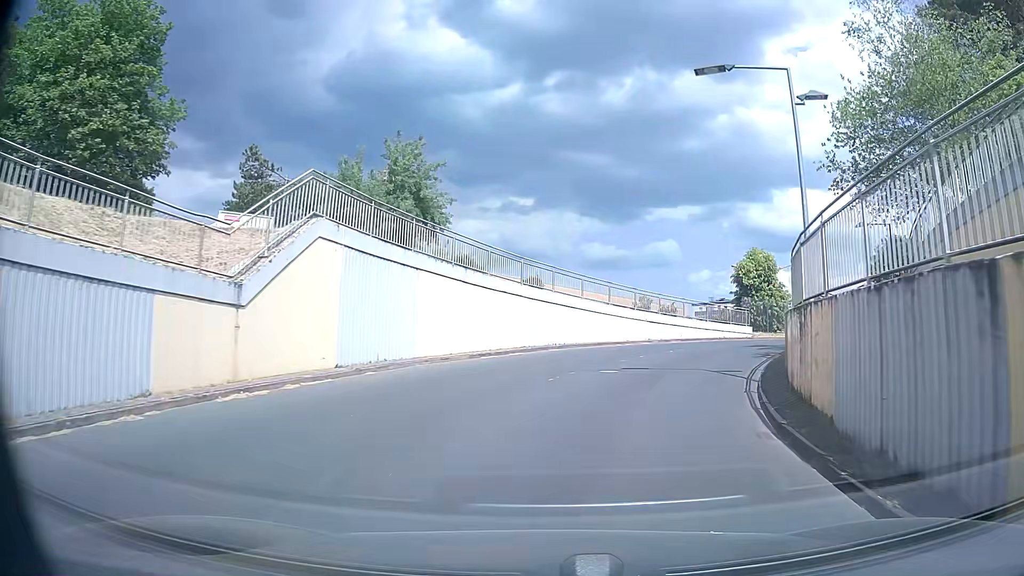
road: residential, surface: asphalt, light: Day
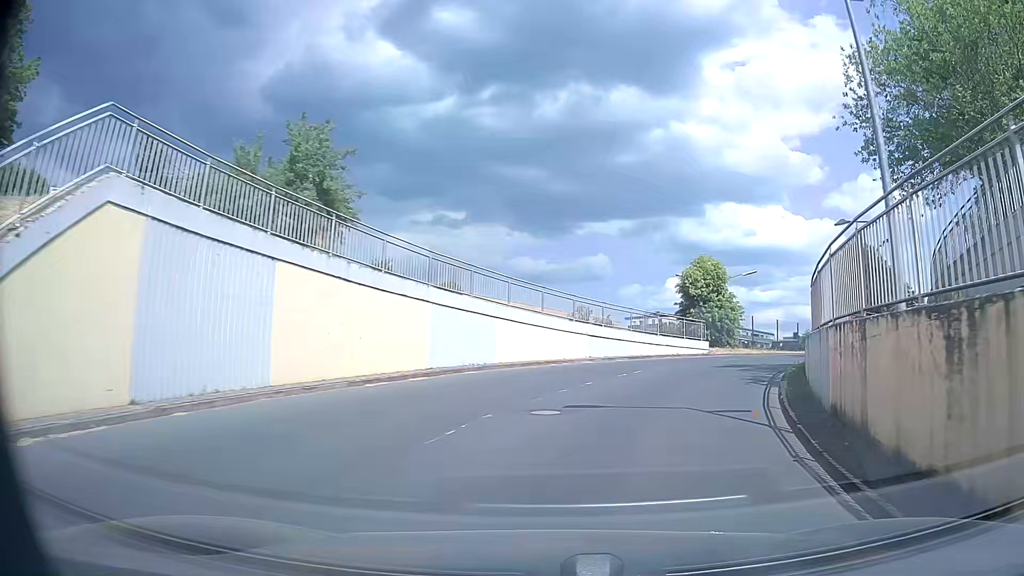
(+0.2, +5.6) m; +6°
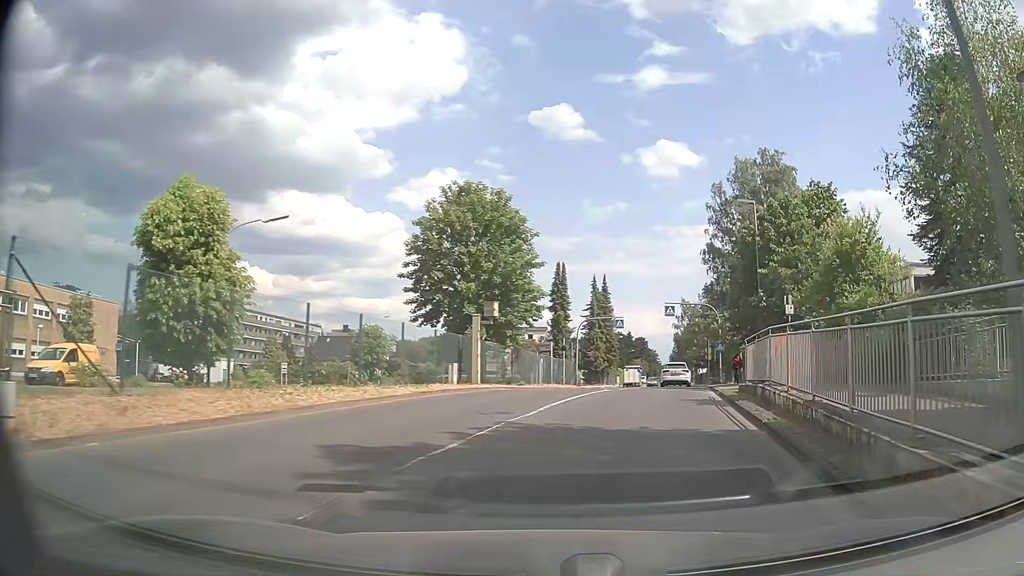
(+8.1, +24.8) m; +38°
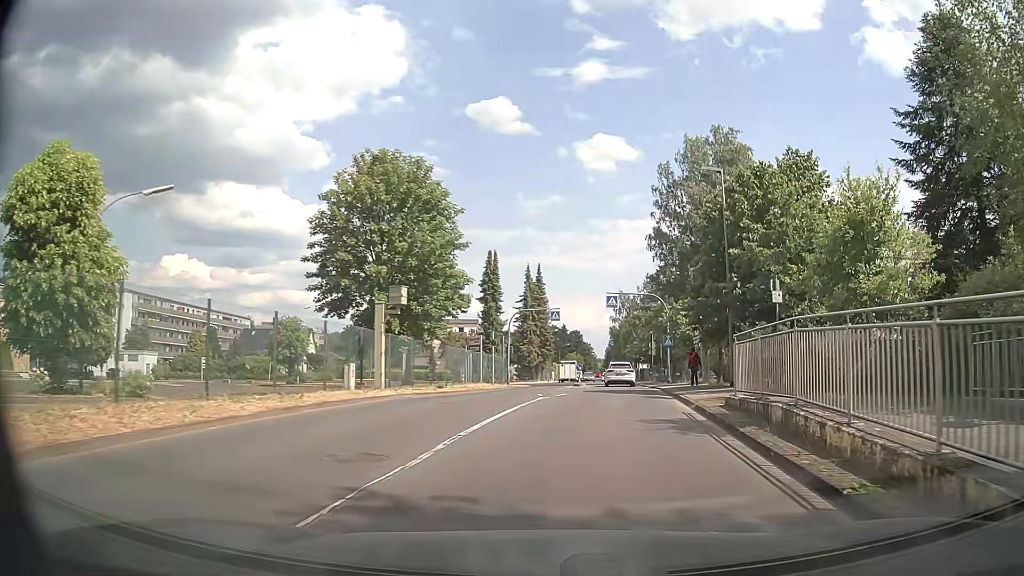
(+0.3, +5.1) m; +6°
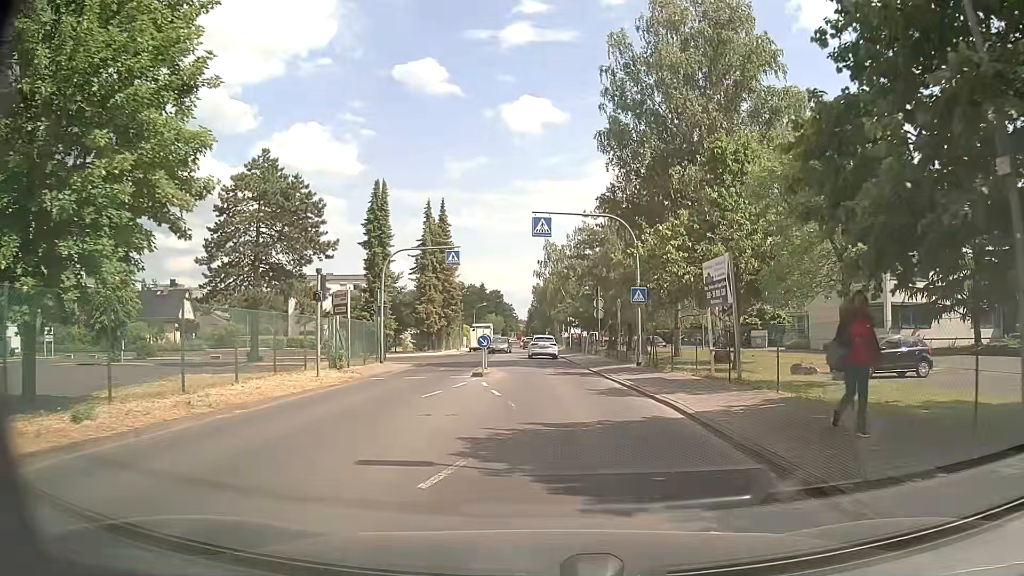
(+1.3, +18.6) m; +7°
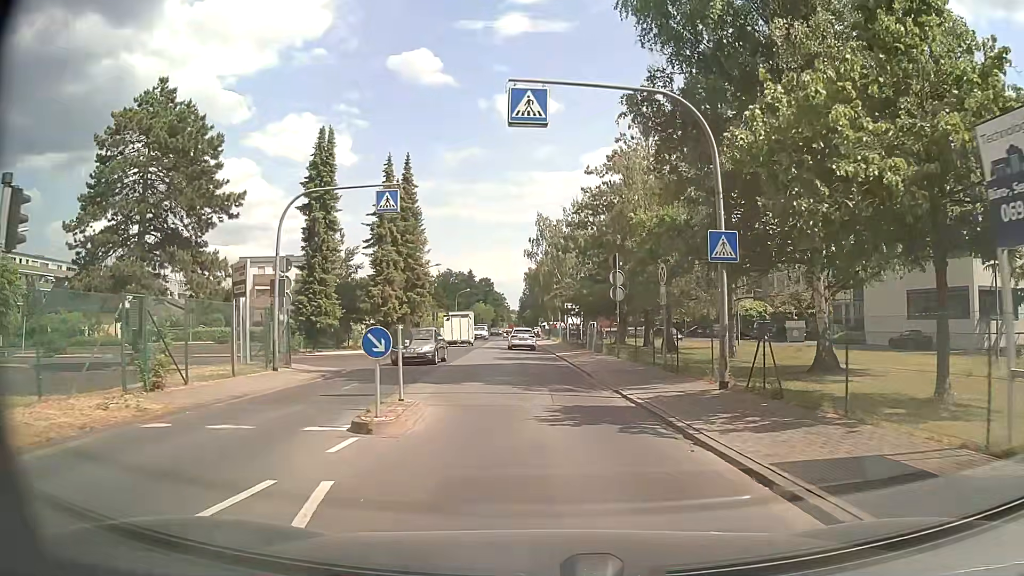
(+0.1, +13.6) m; +1°
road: unclassified
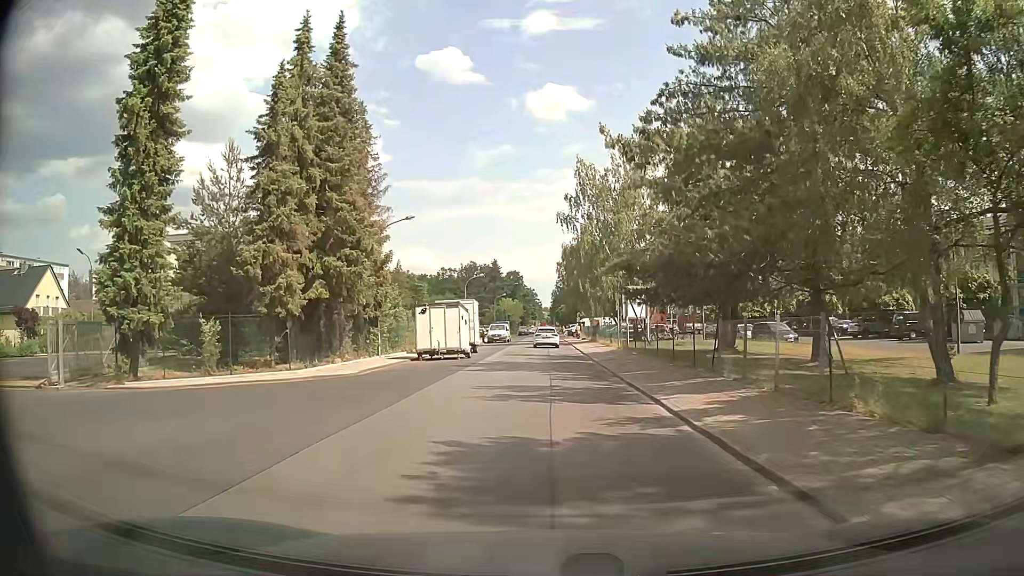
(-0.8, +24.1) m; -2°
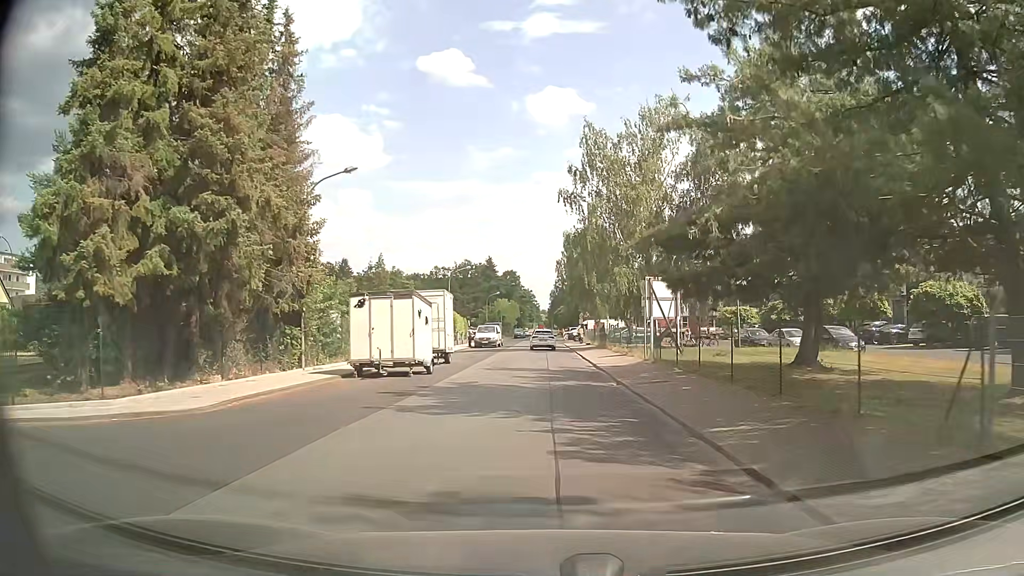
(-0.1, +10.4) m; -1°
(0, +10) (0, +20) (0, +30) (0, +40) (0, +50) (0, +60) (0, +70) (0, +80) (0, +90) (0, +100) m
